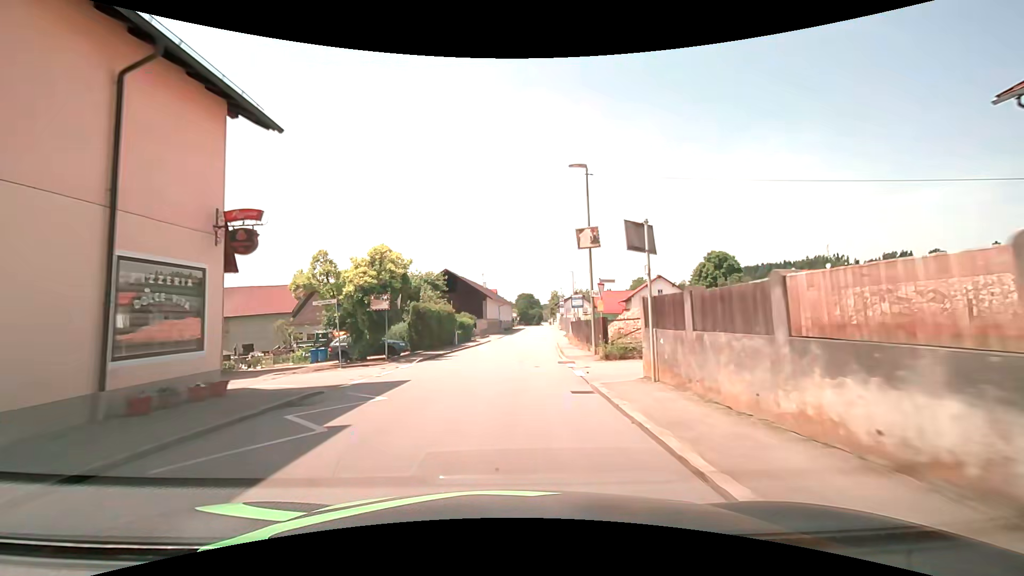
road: secondary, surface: asphalt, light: Day
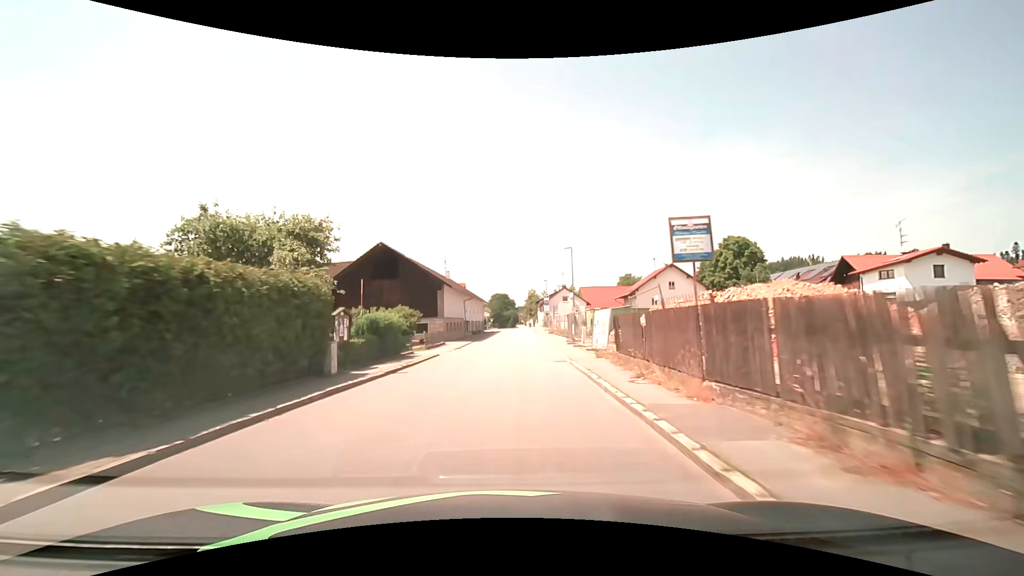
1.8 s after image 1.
(+0.5, +22.3) m; +3°
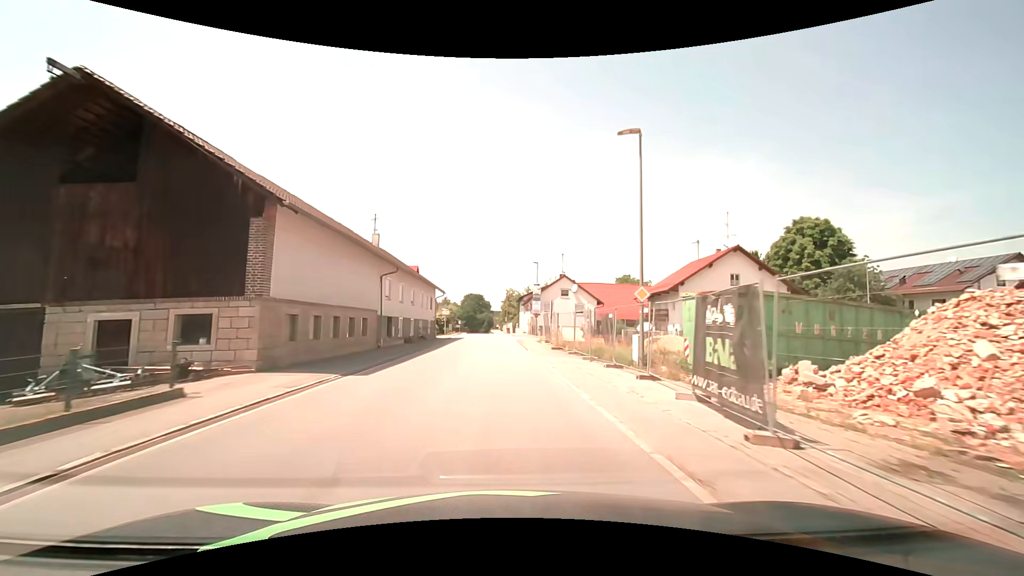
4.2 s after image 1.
(+0.9, +29.3) m; +3°
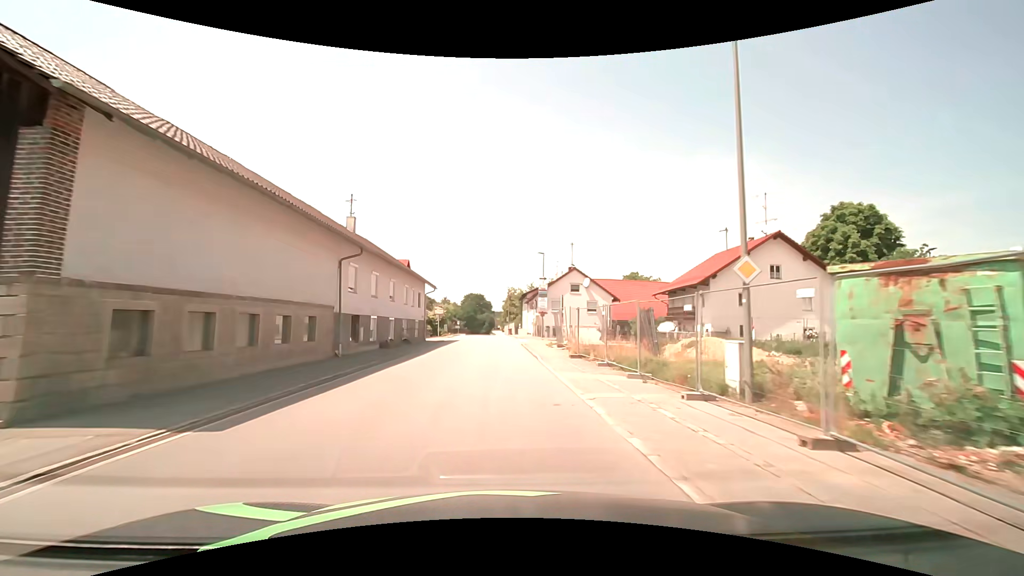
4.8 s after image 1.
(0.0, +7.2) m; 0°
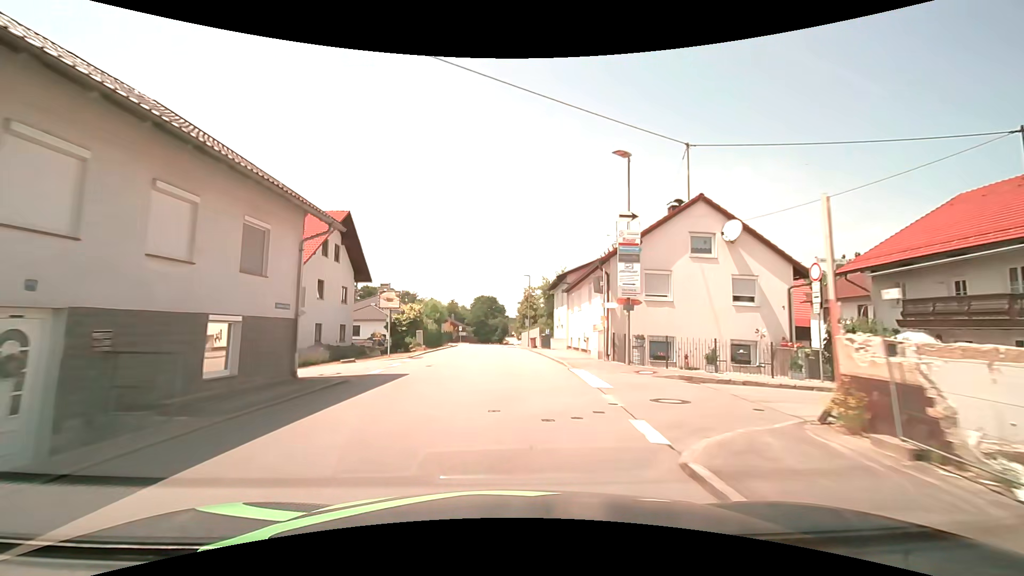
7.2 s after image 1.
(-0.6, +28.1) m; -2°
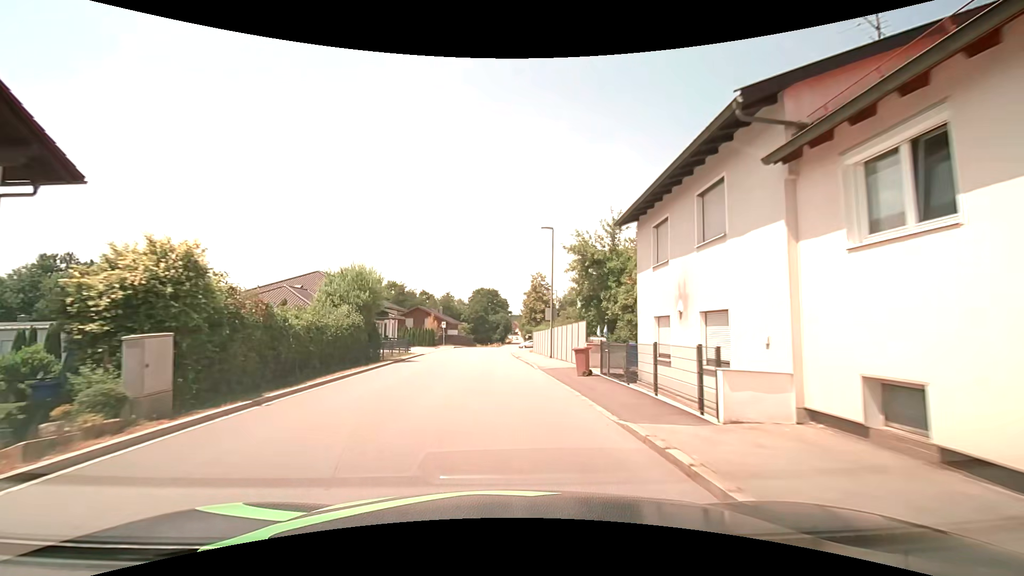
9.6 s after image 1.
(0.0, +26.7) m; -1°
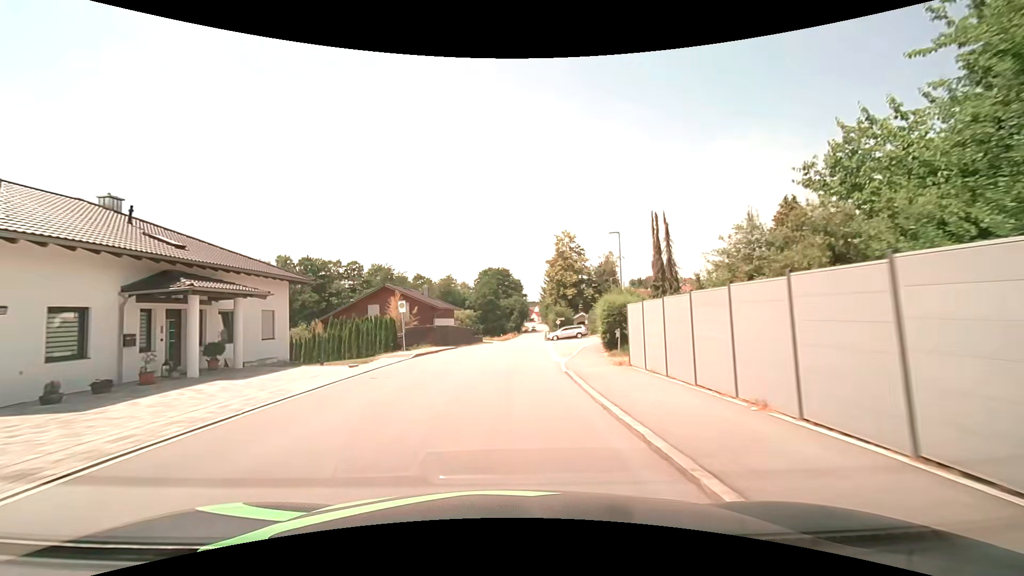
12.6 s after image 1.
(-0.4, +32.3) m; -1°
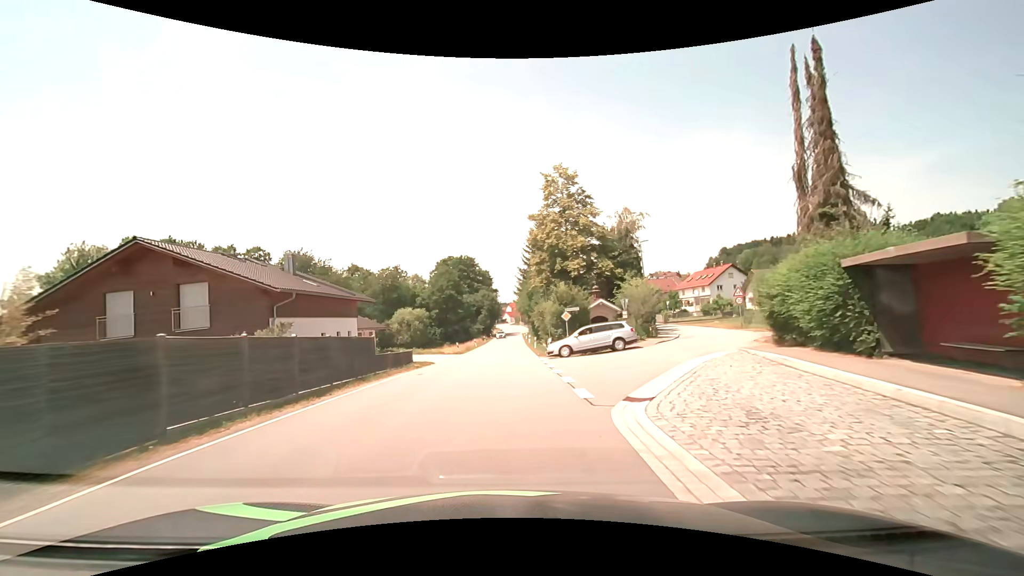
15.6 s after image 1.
(+0.9, +32.3) m; +3°
(0, +10) (0, +20) (0, +30) (0, +40) (+1, +50) (+1, +60) (+1, +70) (+1, +80) (+1, +90) (+2, +100) m
